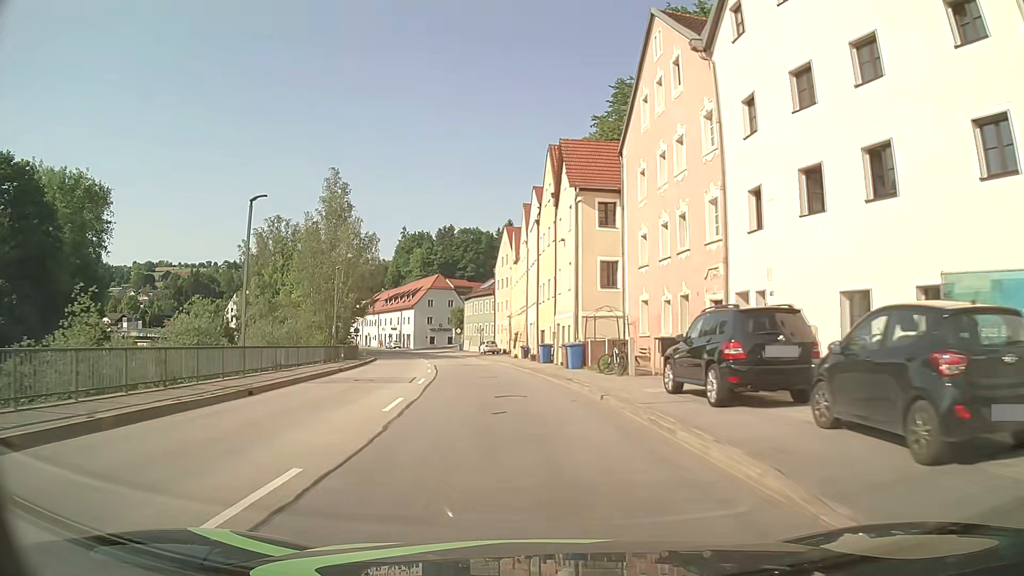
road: primary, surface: asphalt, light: Day
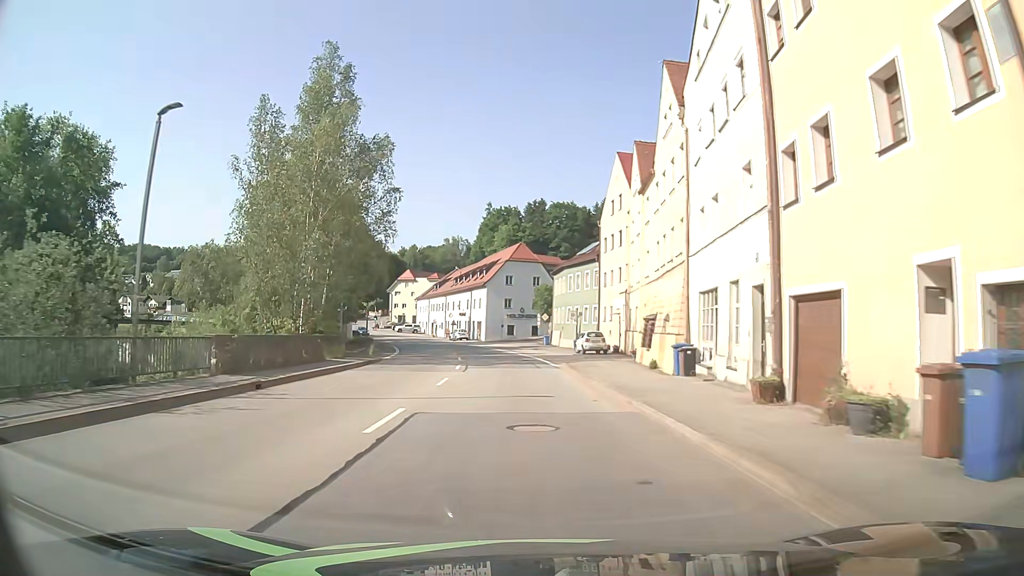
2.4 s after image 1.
(-2.8, +30.7) m; -9°
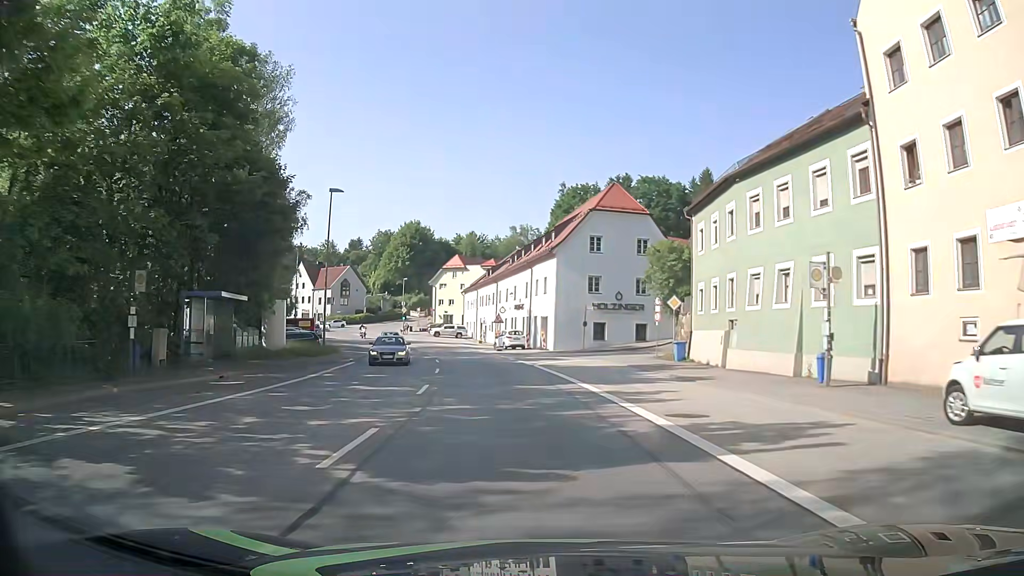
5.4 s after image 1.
(-2.0, +38.7) m; -6°
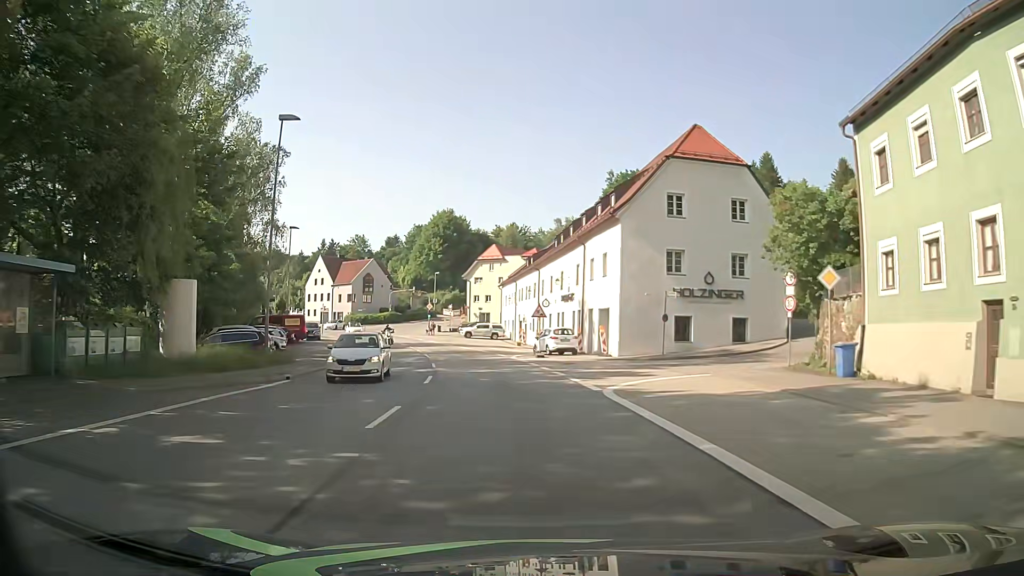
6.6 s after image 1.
(-0.5, +15.4) m; -4°
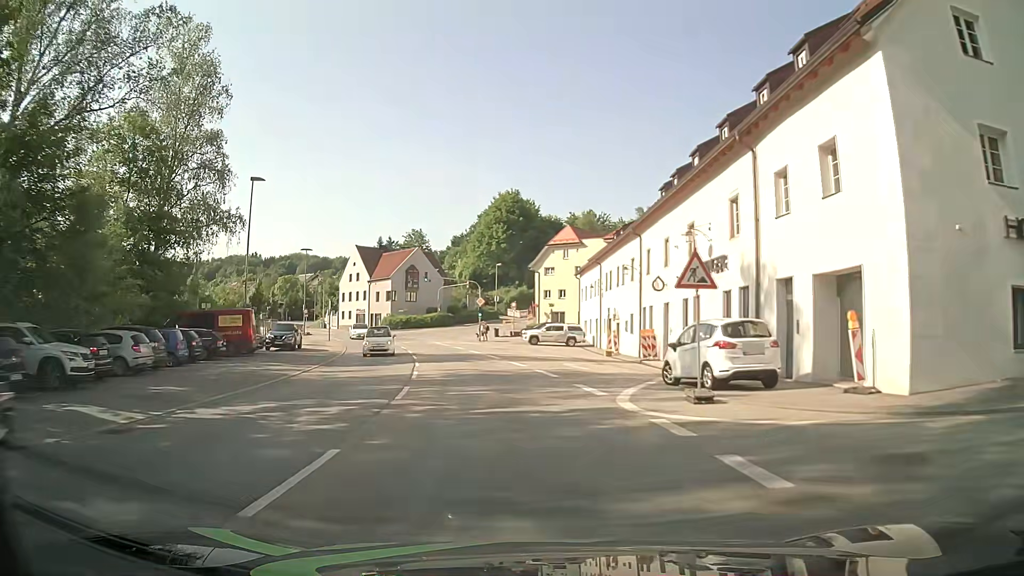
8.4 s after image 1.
(-1.3, +22.9) m; -7°
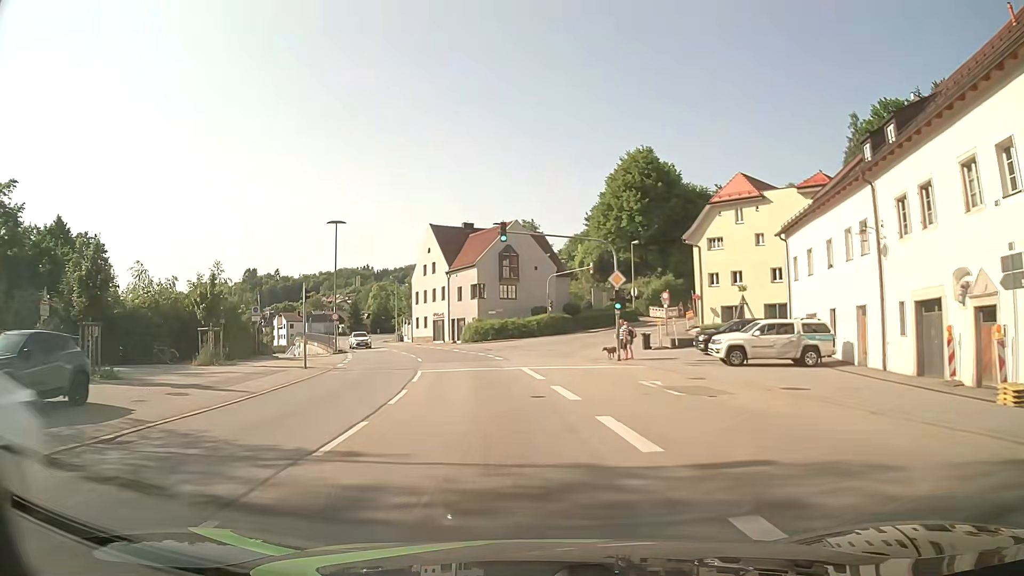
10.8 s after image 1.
(-2.6, +30.1) m; -10°
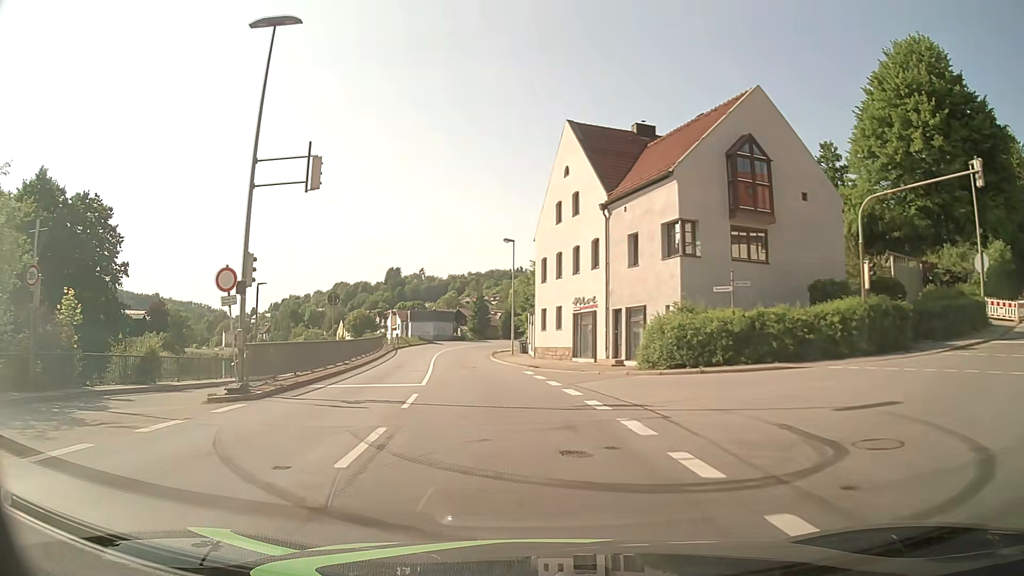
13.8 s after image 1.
(-4.6, +37.1) m; -14°
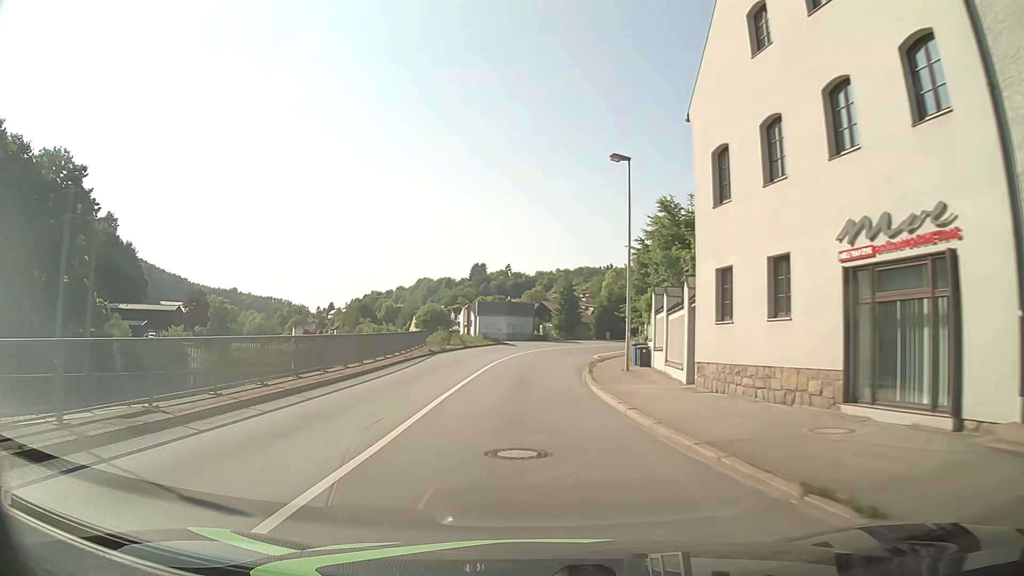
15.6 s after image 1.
(-1.6, +22.5) m; -8°
(0, +10) (0, +20) (0, +30) (+1, +40) (+2, +50) (+4, +60) (+7, +69) (+12, +78) (+18, +86) (+26, +92) m
